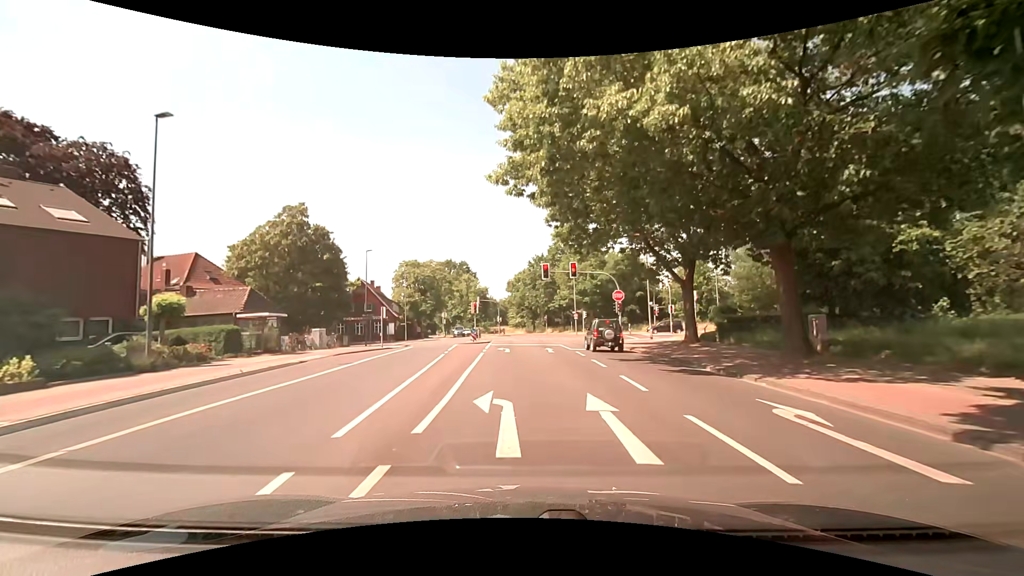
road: secondary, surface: asphalt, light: Day
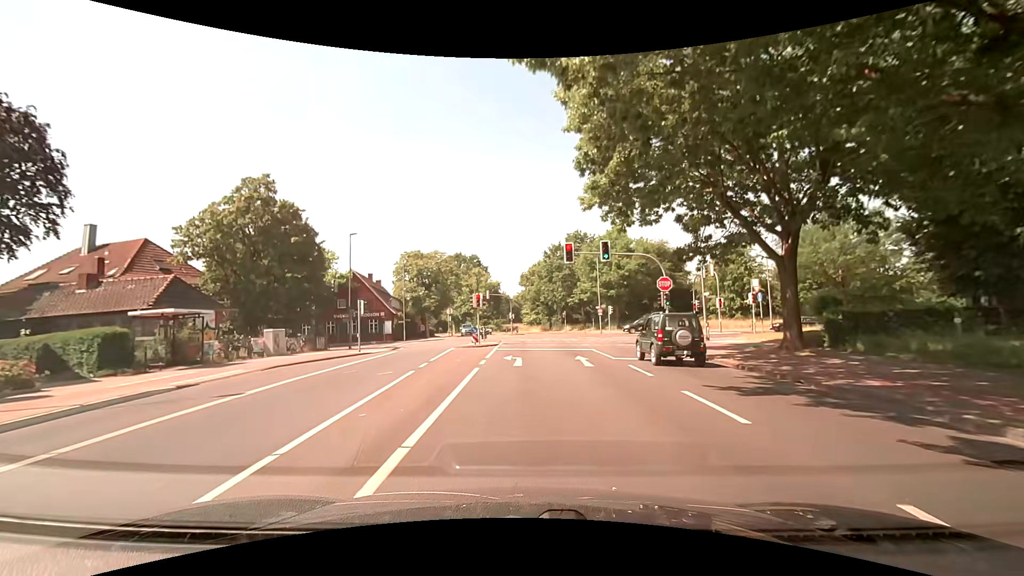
(-0.1, +9.4) m; -2°
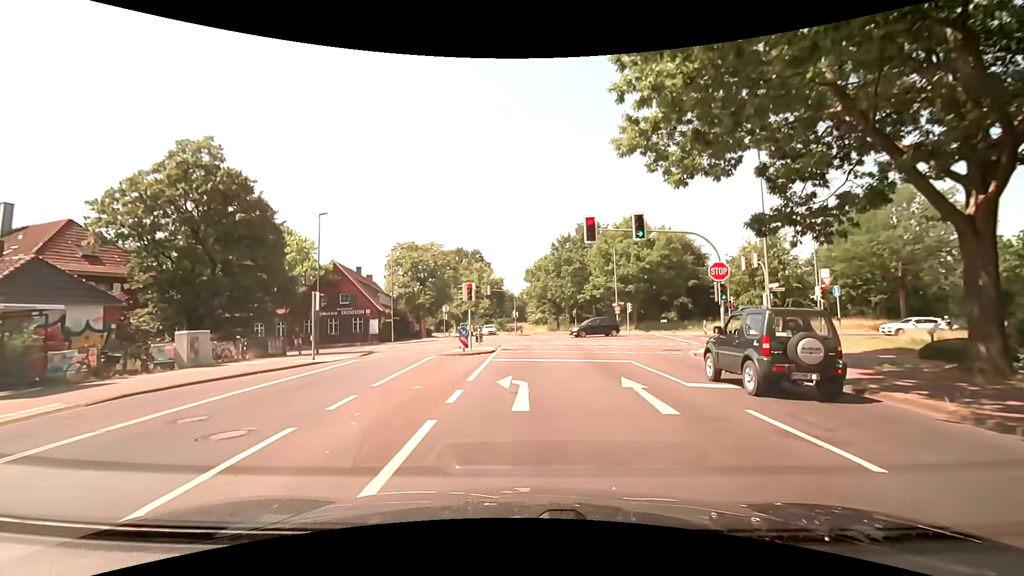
(-0.1, +7.9) m; 0°
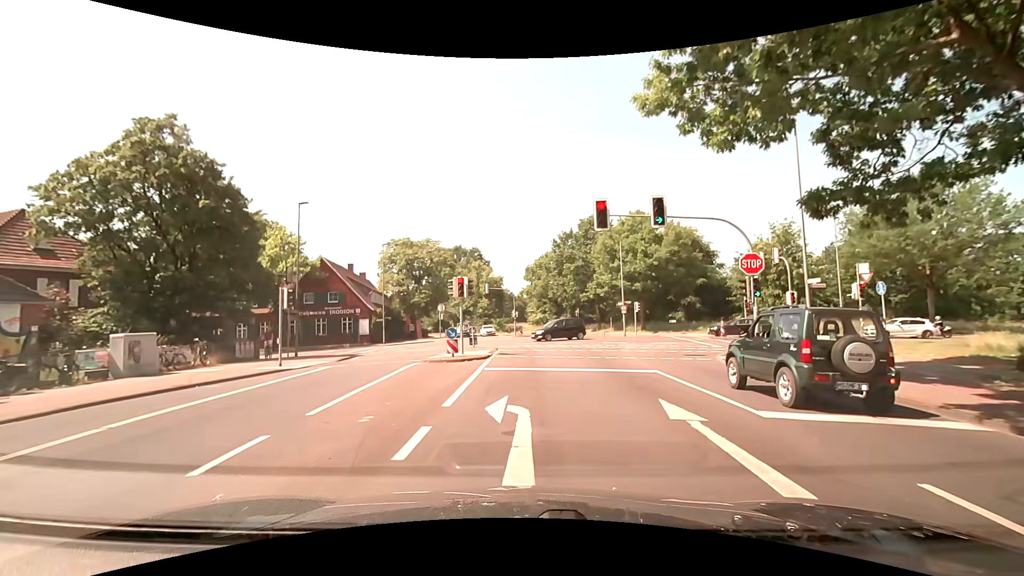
(0.0, +3.3) m; -1°
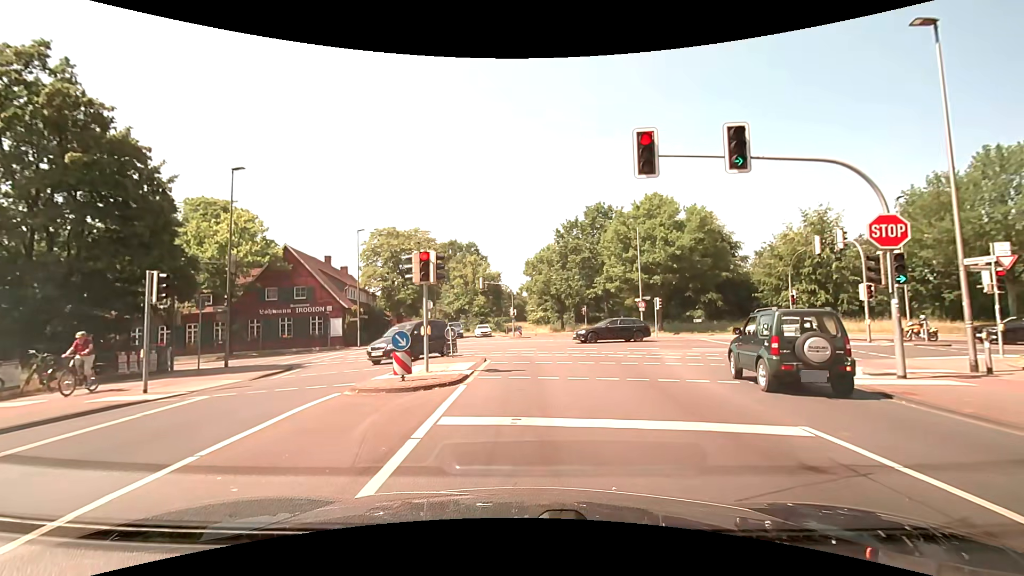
(+0.1, +7.4) m; -1°
